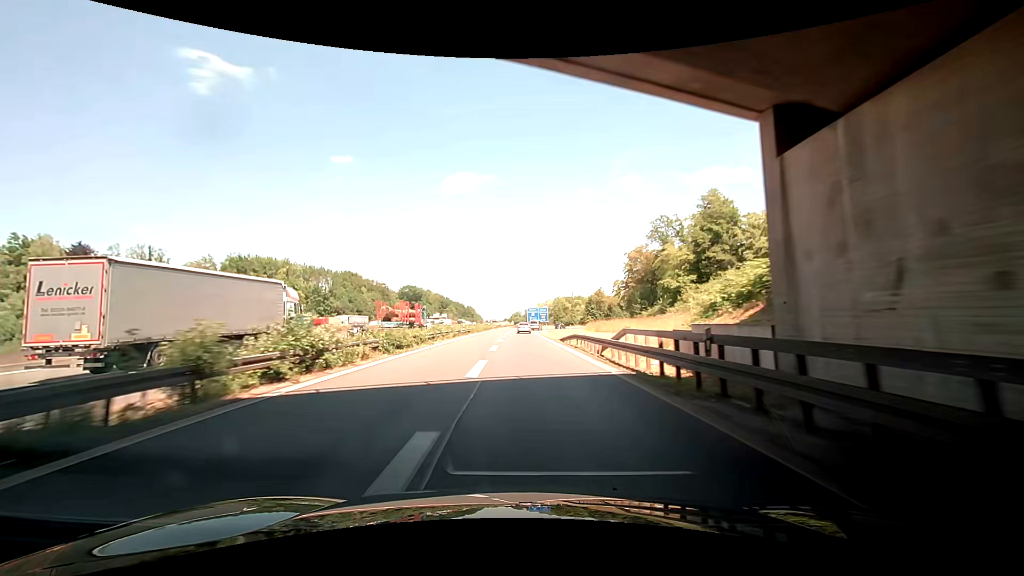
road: motorway_link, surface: asphalt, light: Day
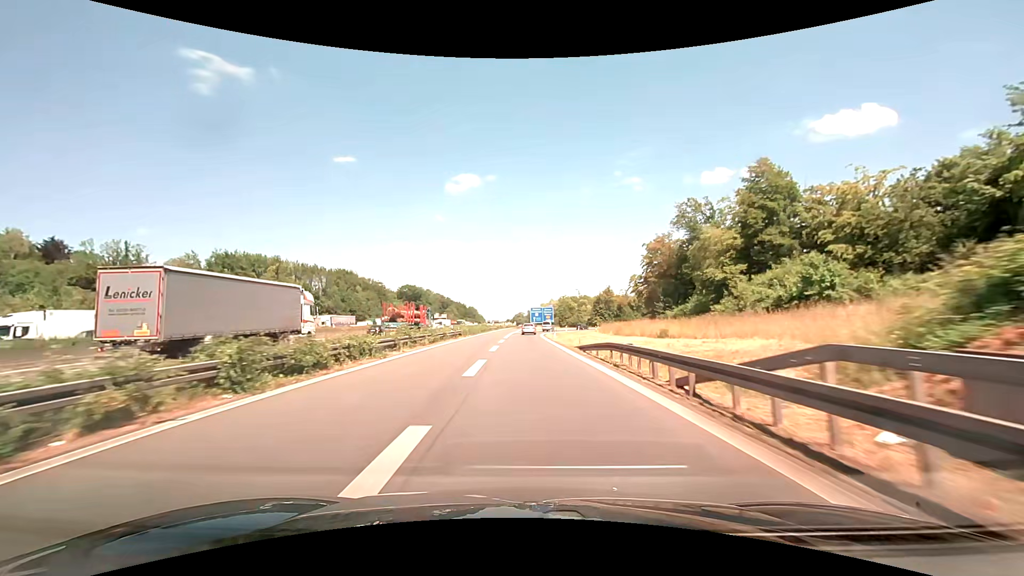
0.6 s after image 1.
(+0.2, +11.4) m; +2°
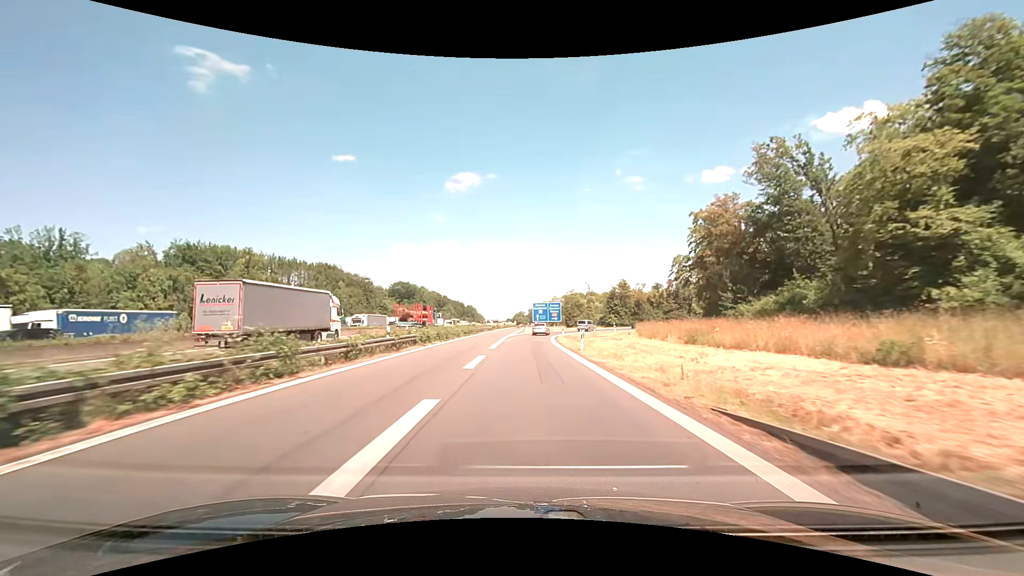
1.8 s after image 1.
(+0.4, +21.9) m; +1°
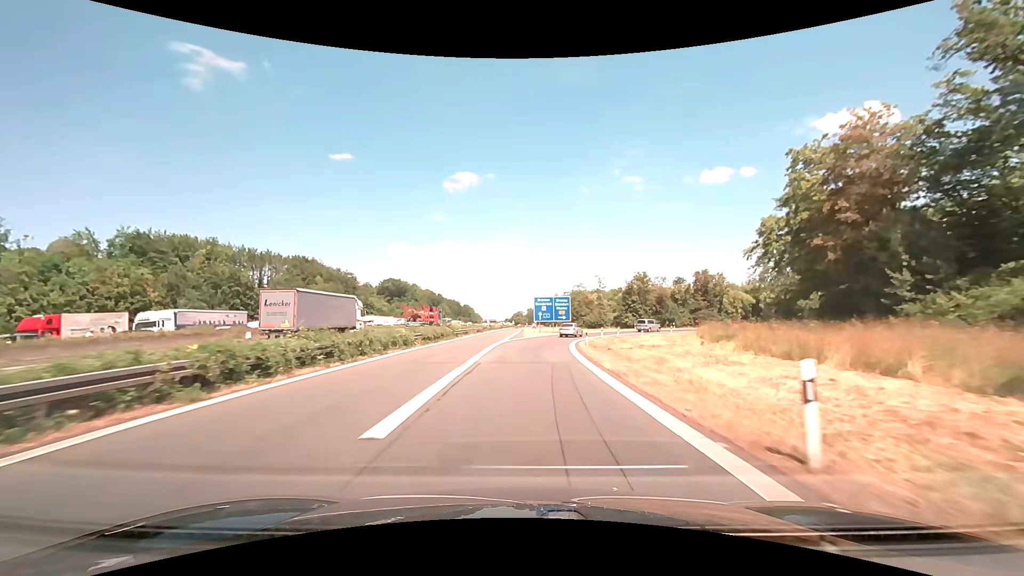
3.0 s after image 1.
(+0.1, +20.9) m; 0°
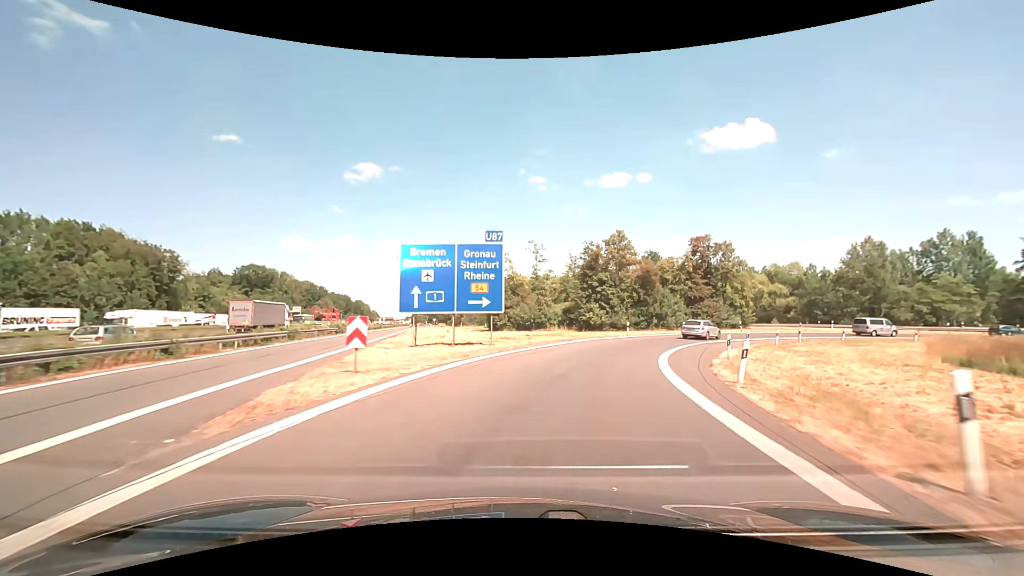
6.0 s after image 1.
(+2.5, +46.9) m; +10°
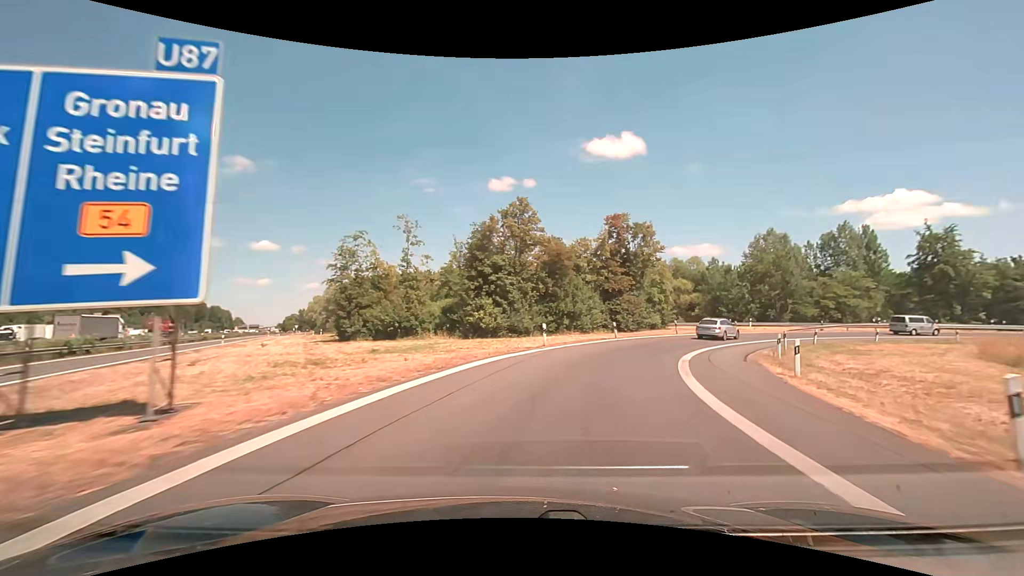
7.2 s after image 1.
(+1.7, +17.0) m; +13°
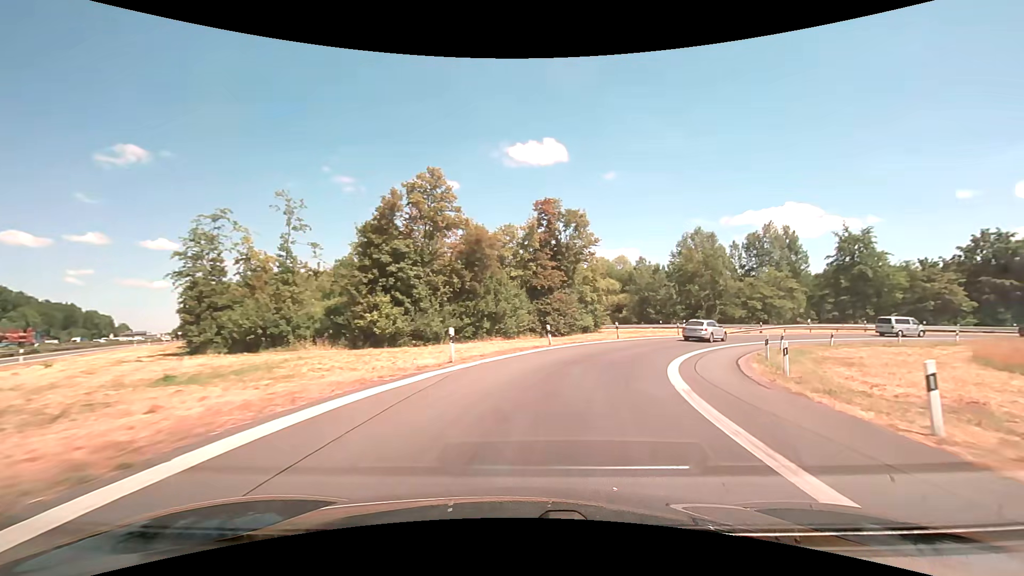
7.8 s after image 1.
(+0.6, +8.3) m; +8°
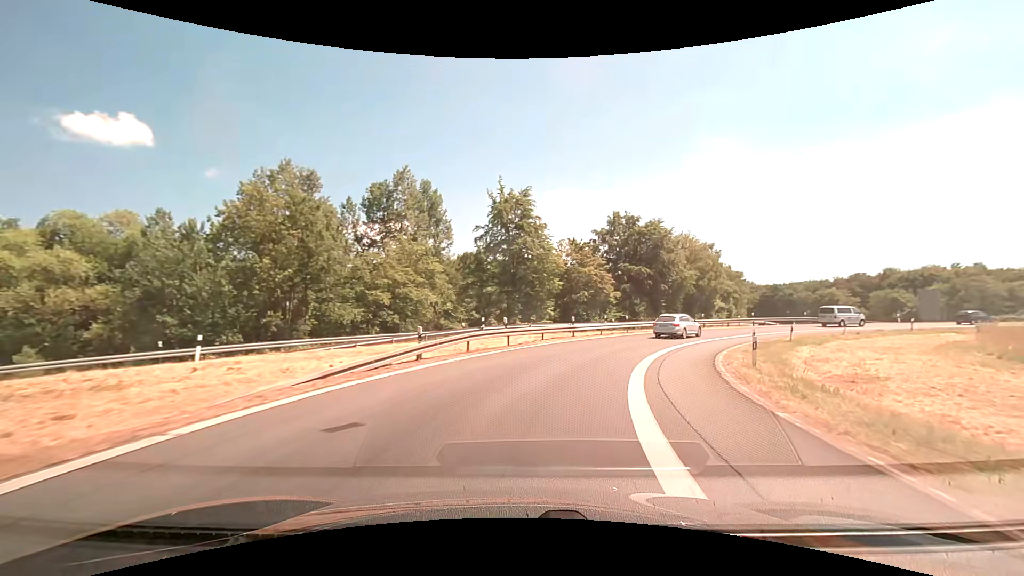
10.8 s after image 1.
(+14.6, +36.8) m; +43°
(+1, +10) (+4, +20) (+8, +29) (+14, +37) (+21, +43) (+29, +49) (+39, +53) (+48, +55) (+58, +55) (+68, +53) m
